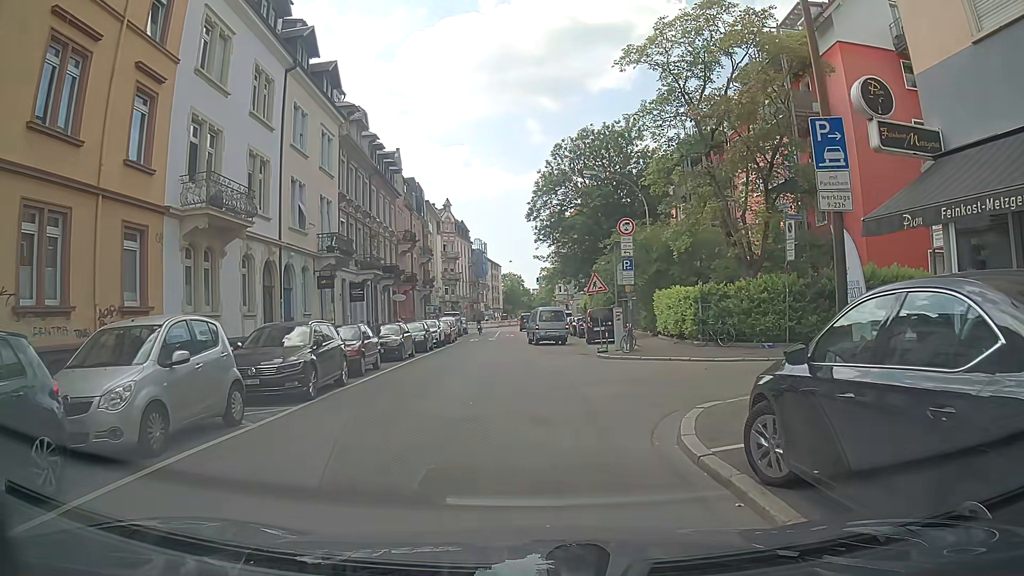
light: Day
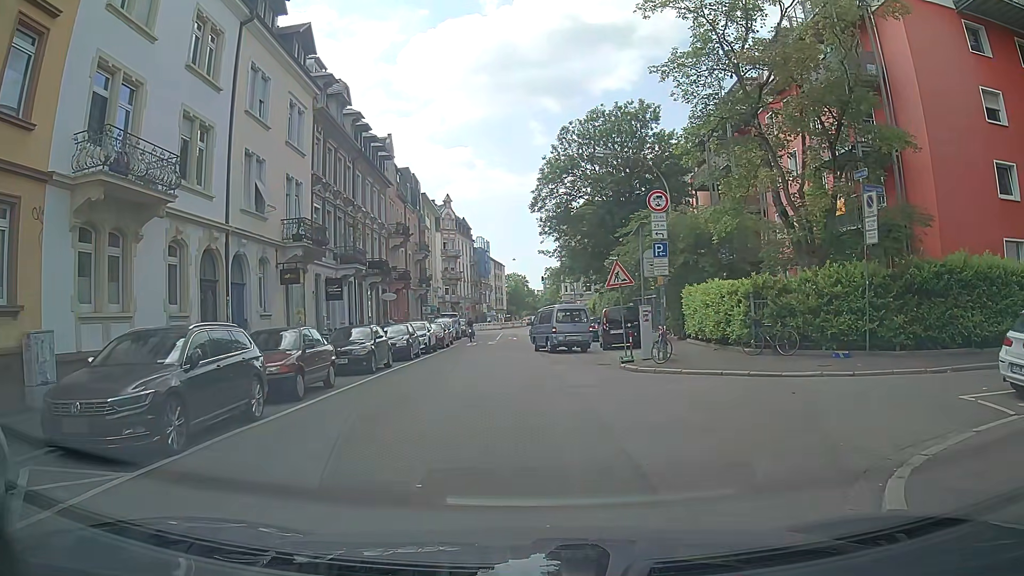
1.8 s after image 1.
(0.0, +5.2) m; -1°
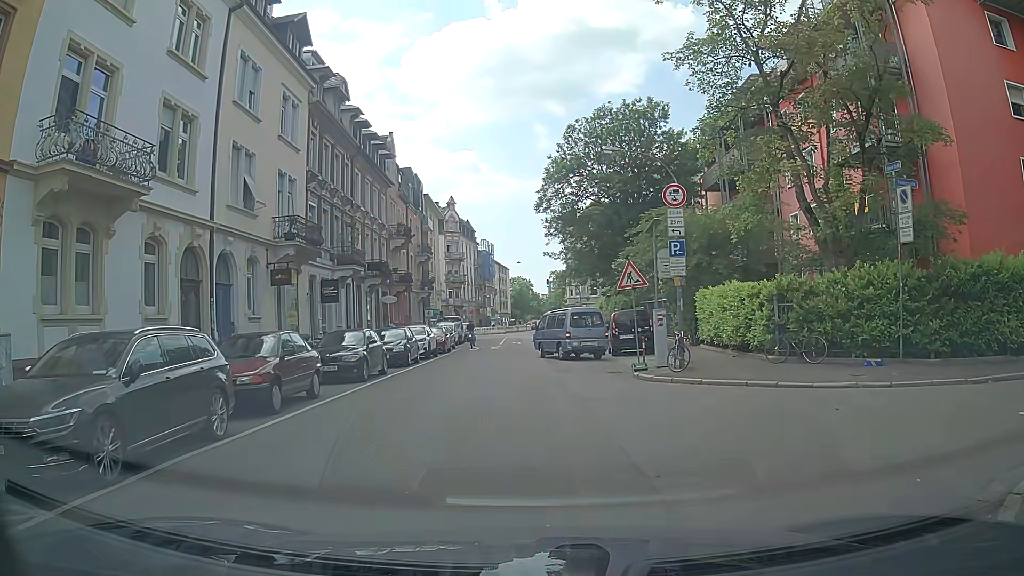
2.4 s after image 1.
(0.0, +1.5) m; 0°
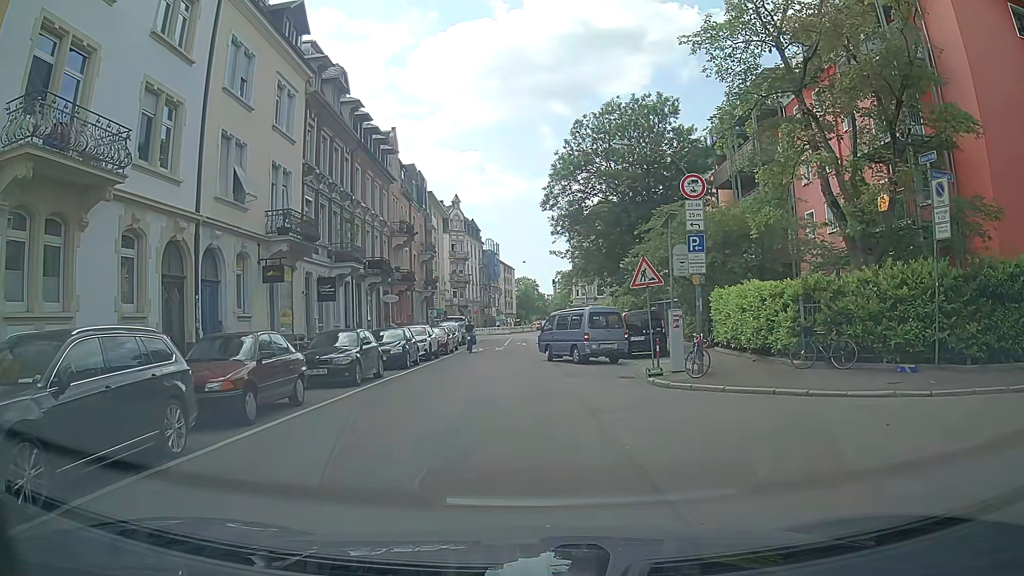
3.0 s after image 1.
(0.0, +1.3) m; +2°
